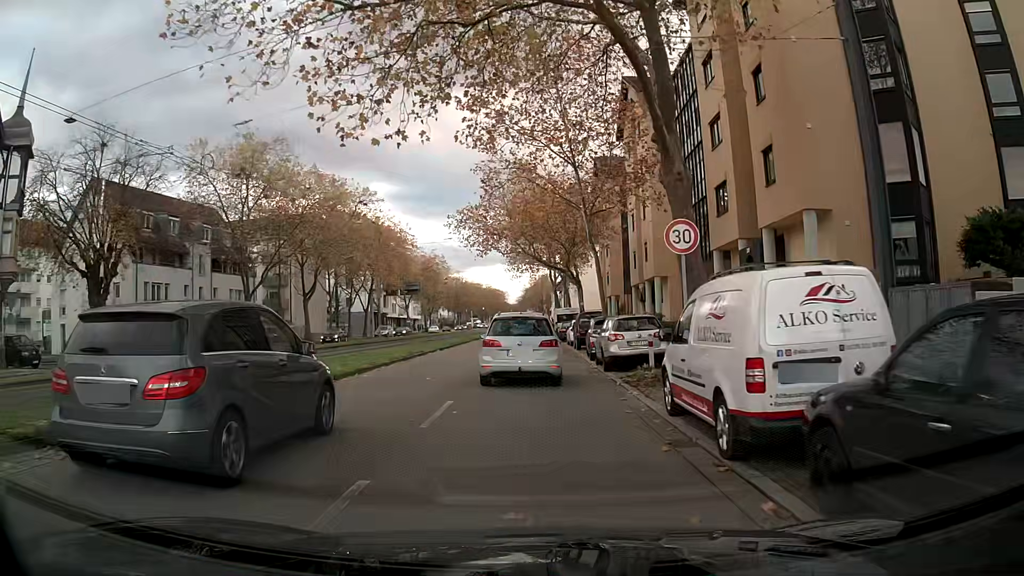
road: primary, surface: asphalt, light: Day
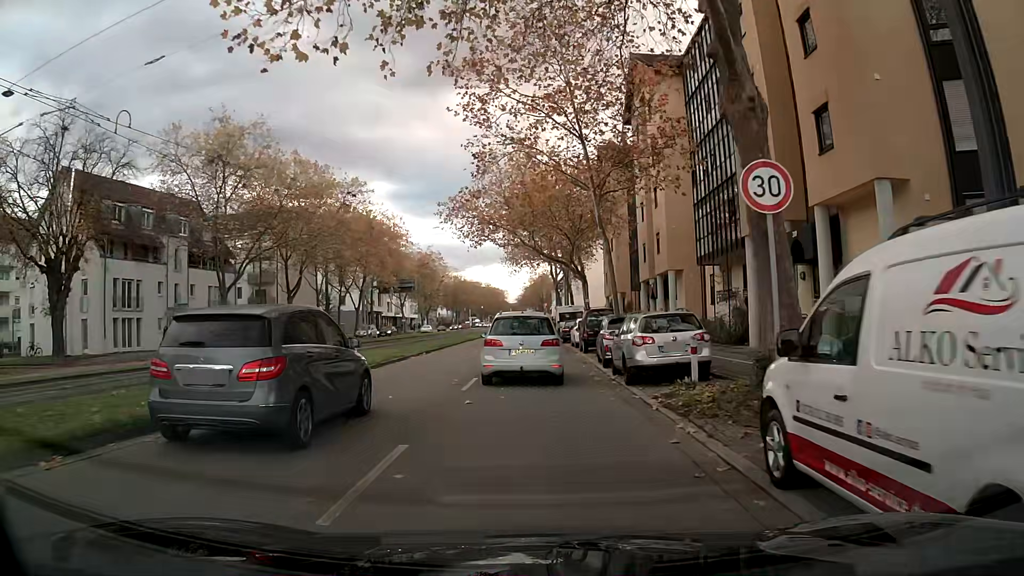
(0.0, +4.4) m; 0°
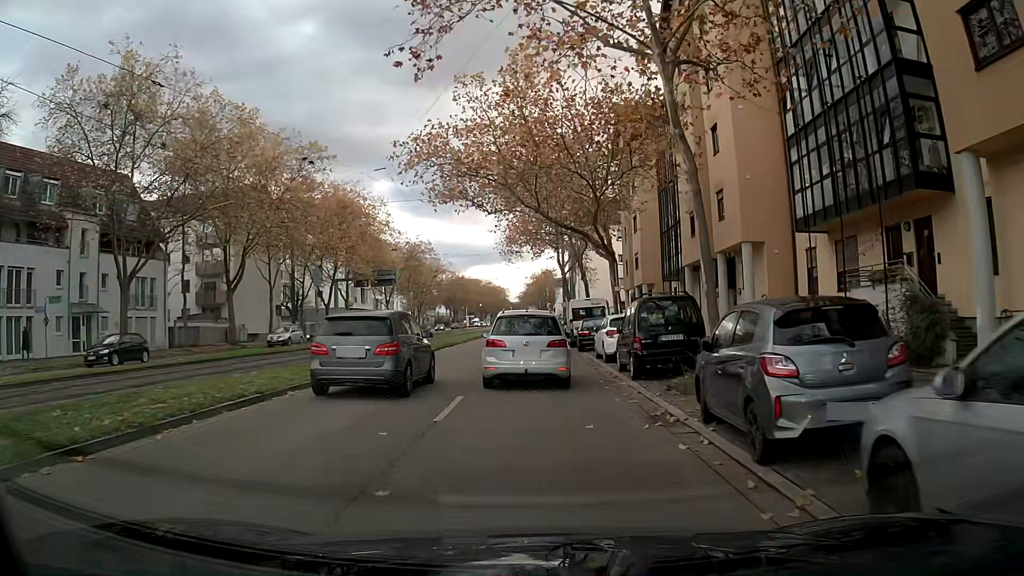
(+0.1, +13.4) m; 0°
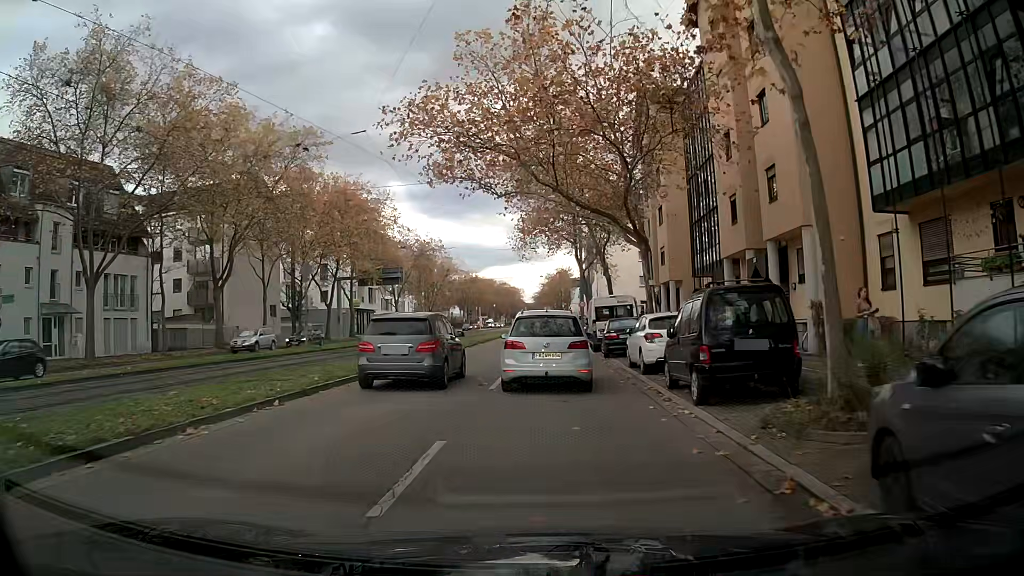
(-0.1, +4.6) m; -2°
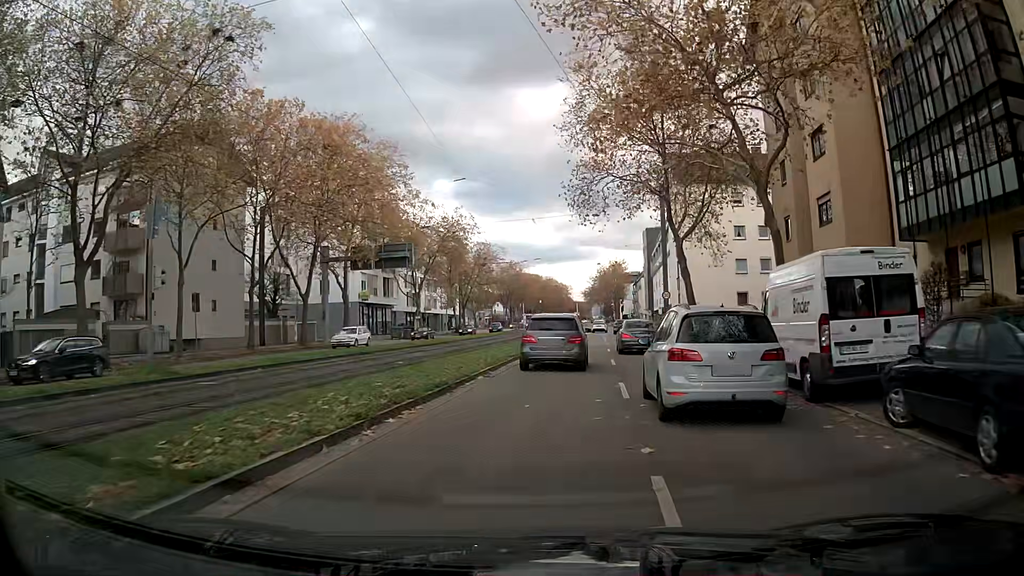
(-0.9, +19.9) m; -3°
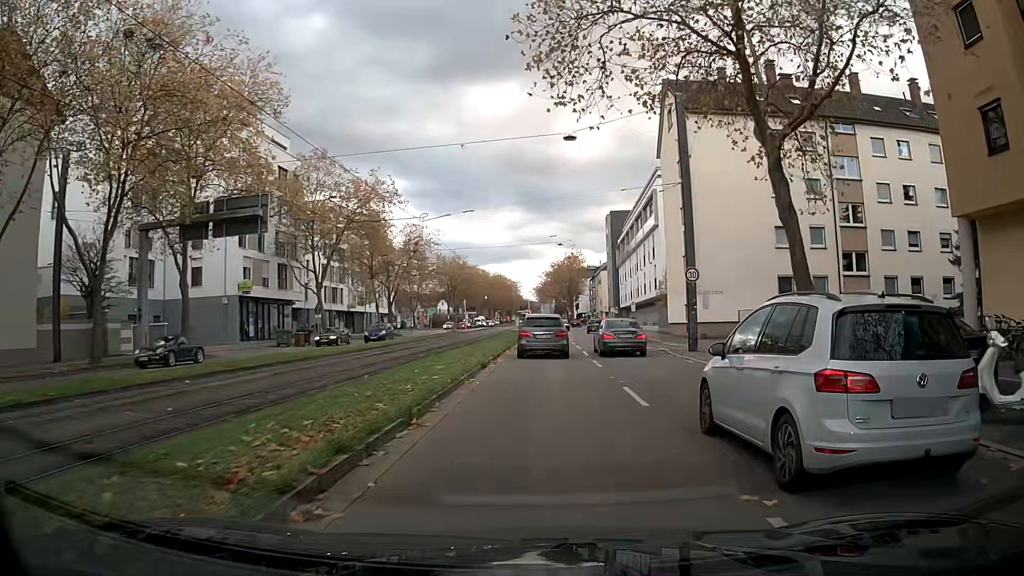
(+0.8, +19.5) m; +5°
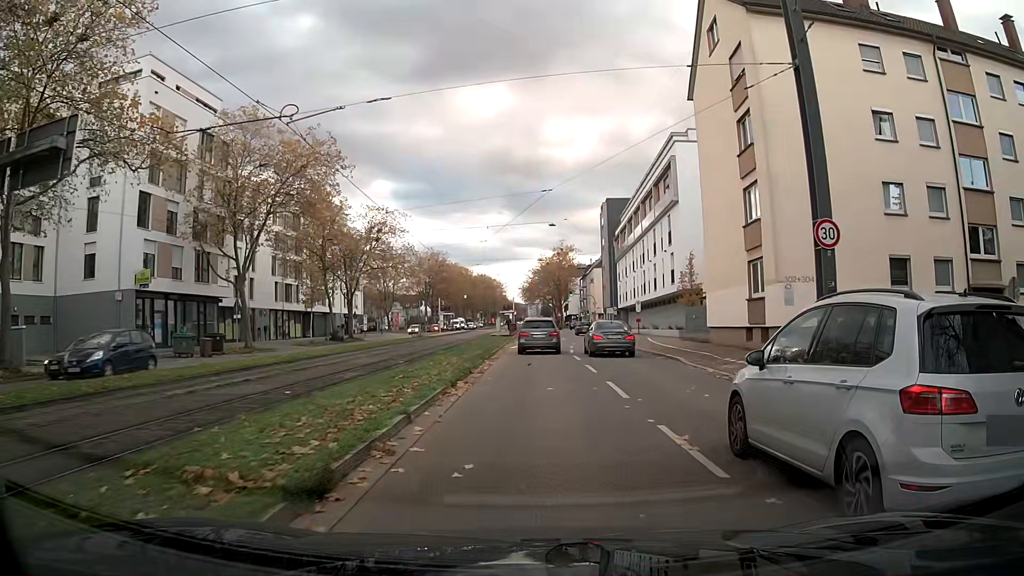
(-0.1, +13.7) m; 0°
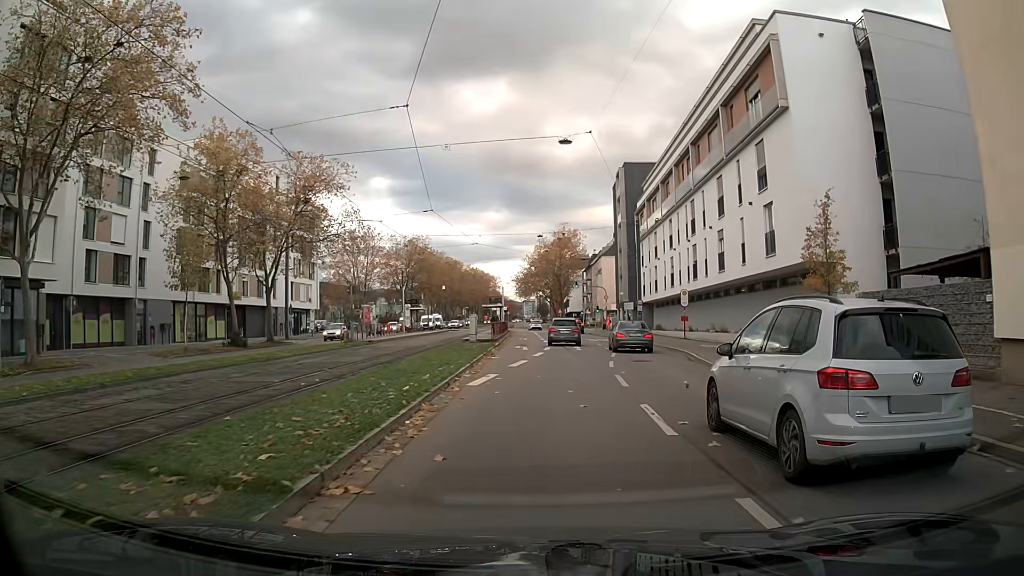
(+0.1, +22.1) m; 0°
